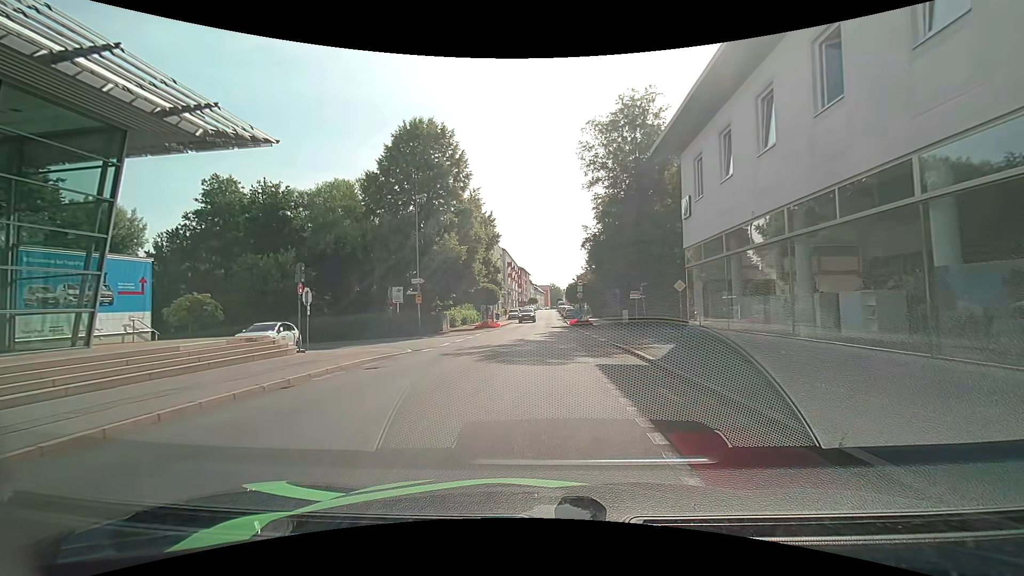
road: tertiary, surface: asphalt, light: Day
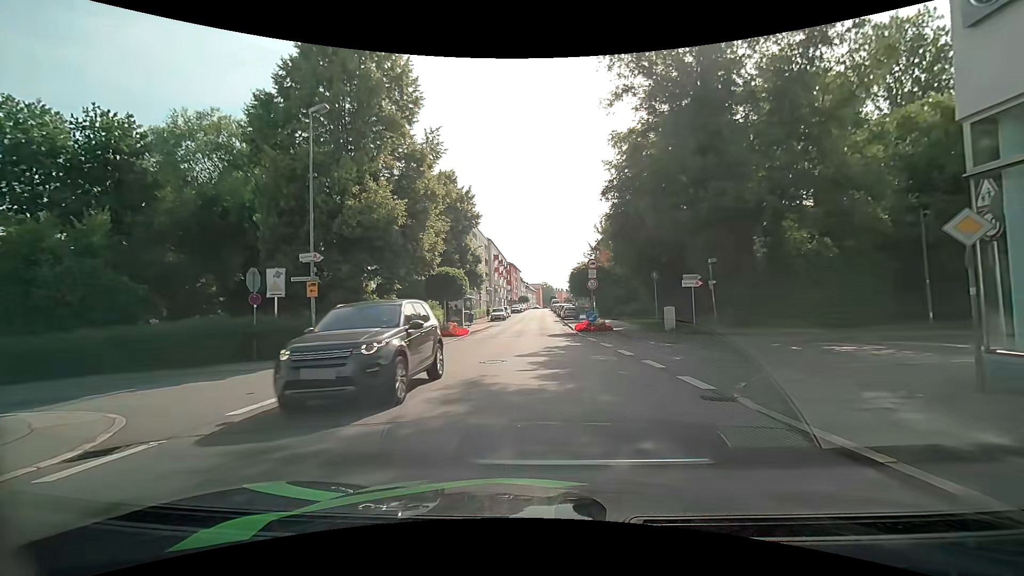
(0.0, +15.7) m; +1°
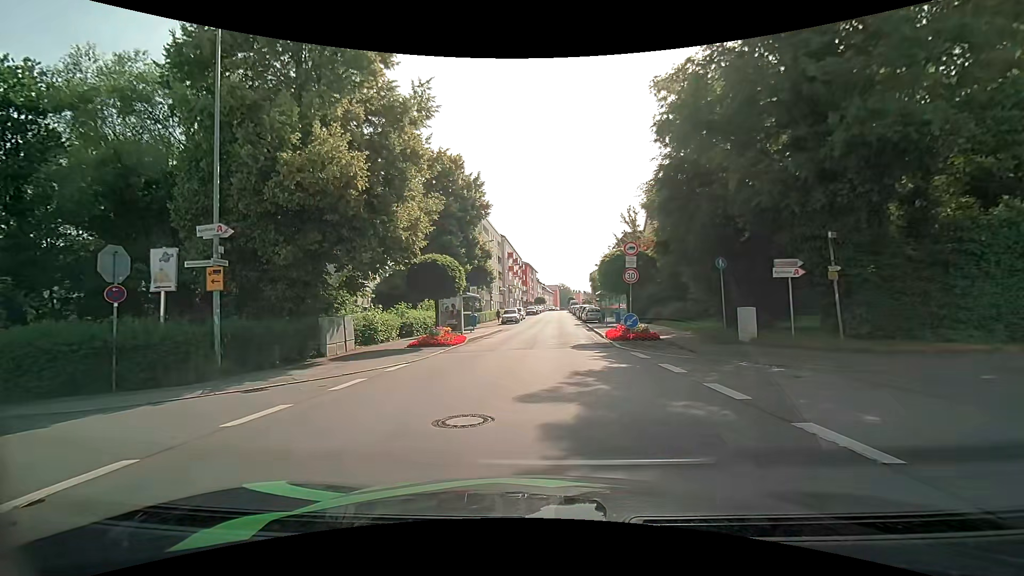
(0.0, +7.2) m; -2°
